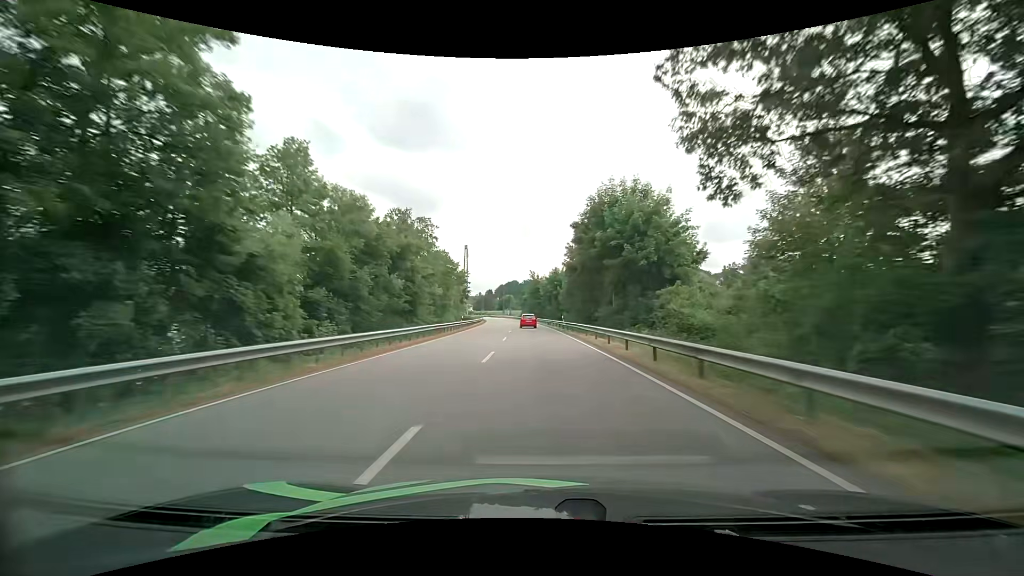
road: primary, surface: asphalt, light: Day
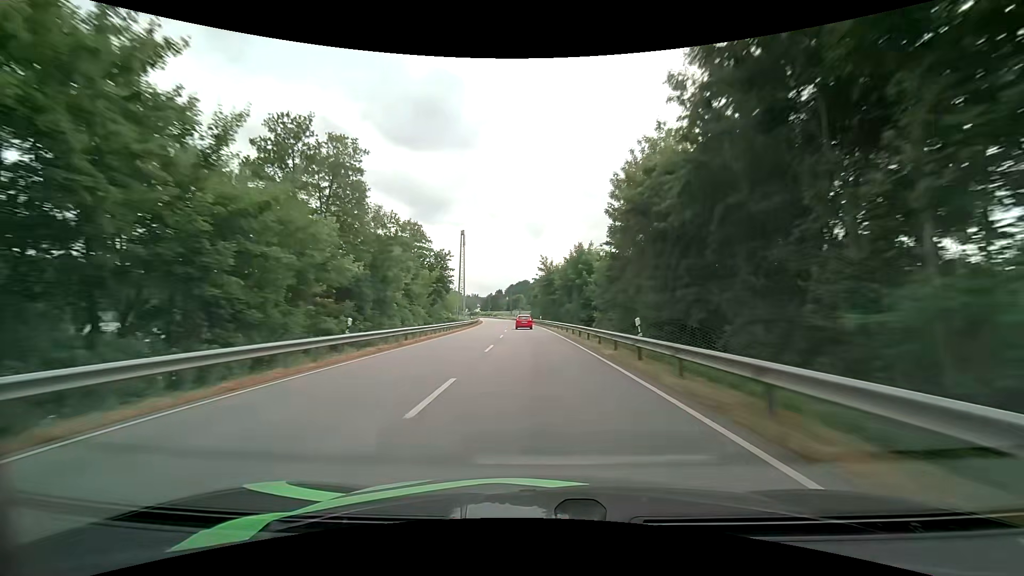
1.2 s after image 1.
(-0.1, +31.6) m; -1°
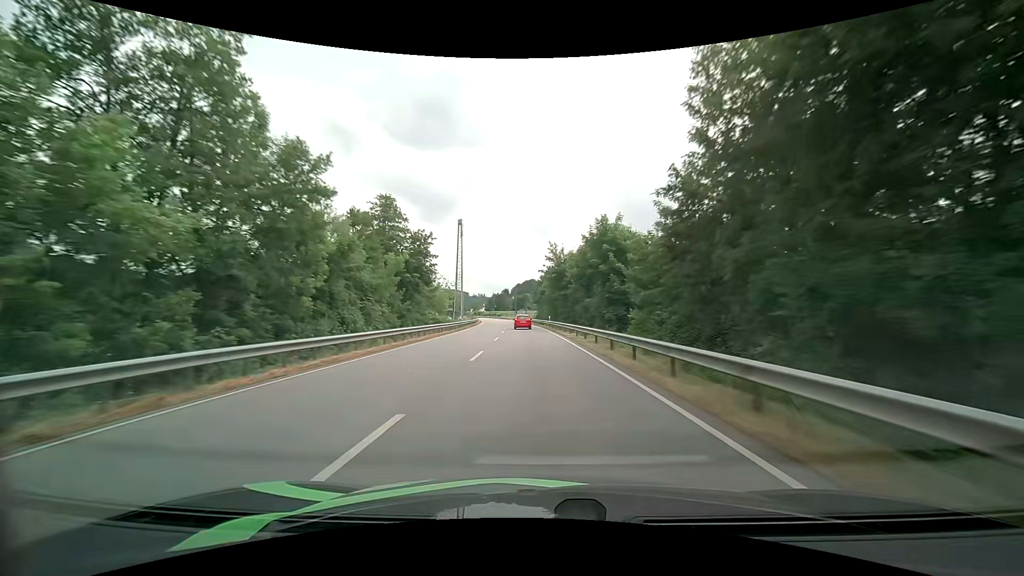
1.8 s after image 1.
(-0.2, +16.0) m; -1°
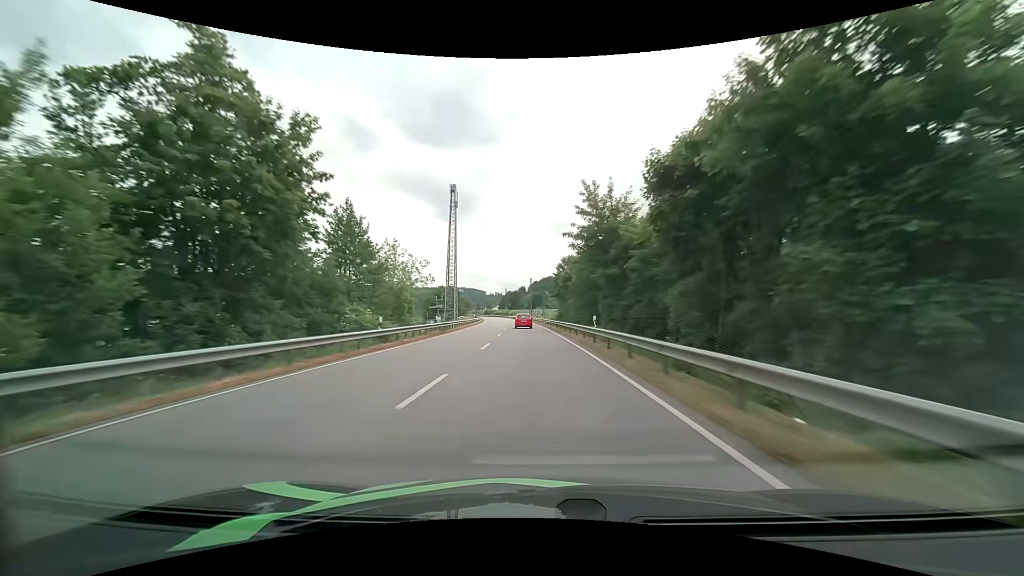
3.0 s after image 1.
(-0.5, +31.7) m; -2°
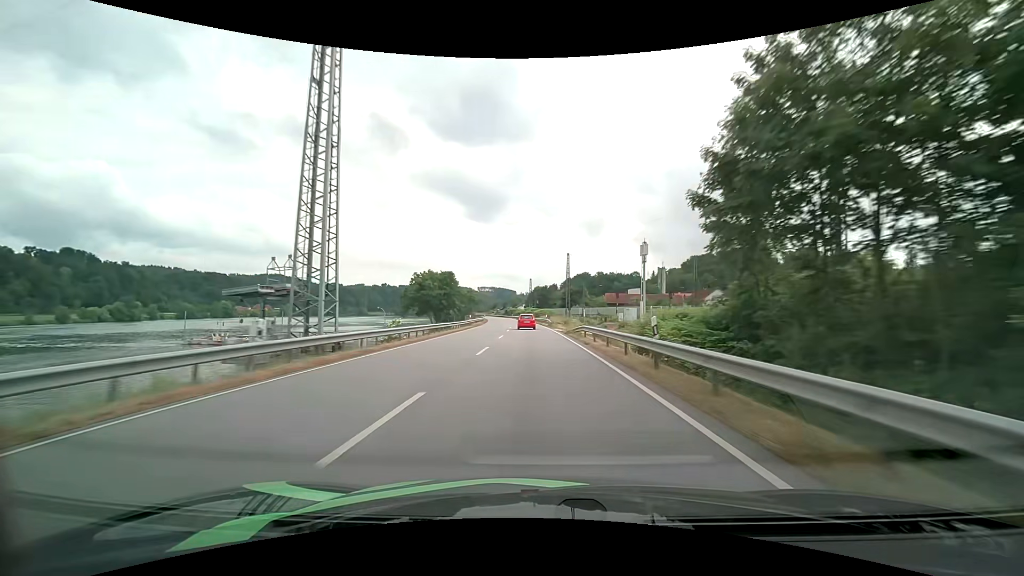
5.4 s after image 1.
(-2.2, +62.7) m; -4°
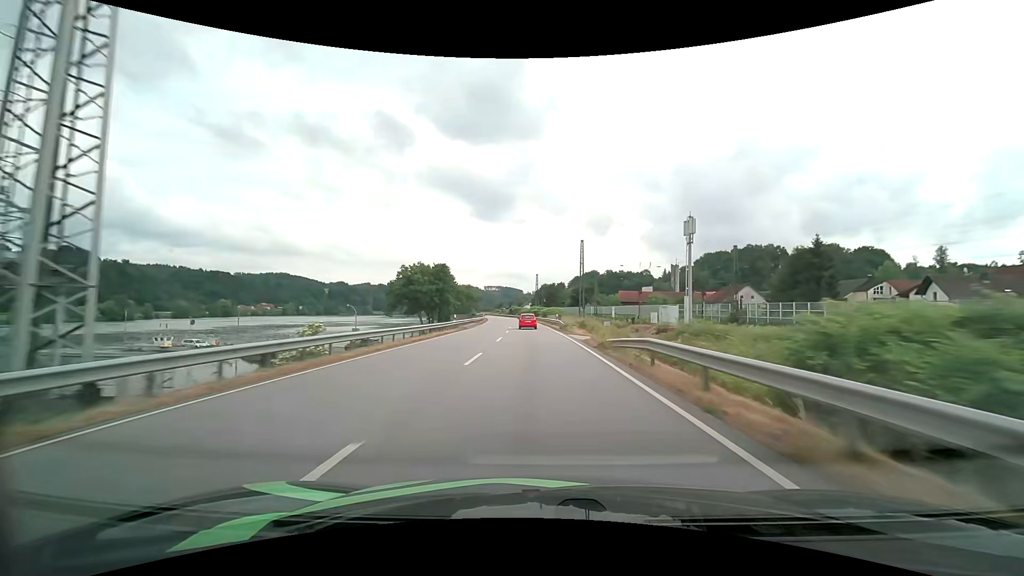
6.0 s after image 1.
(0.0, +15.4) m; -1°
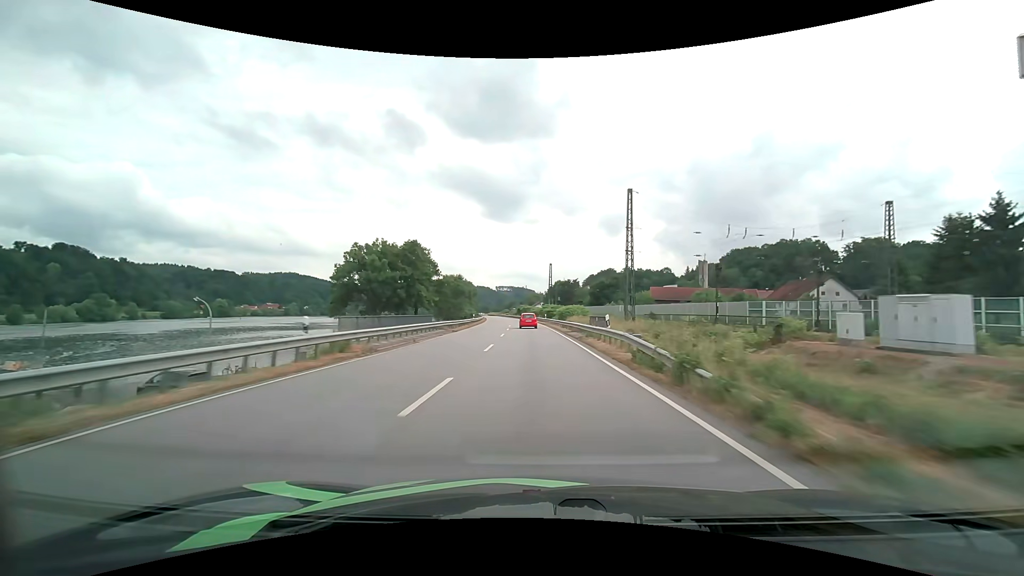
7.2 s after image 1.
(-0.4, +30.7) m; -1°
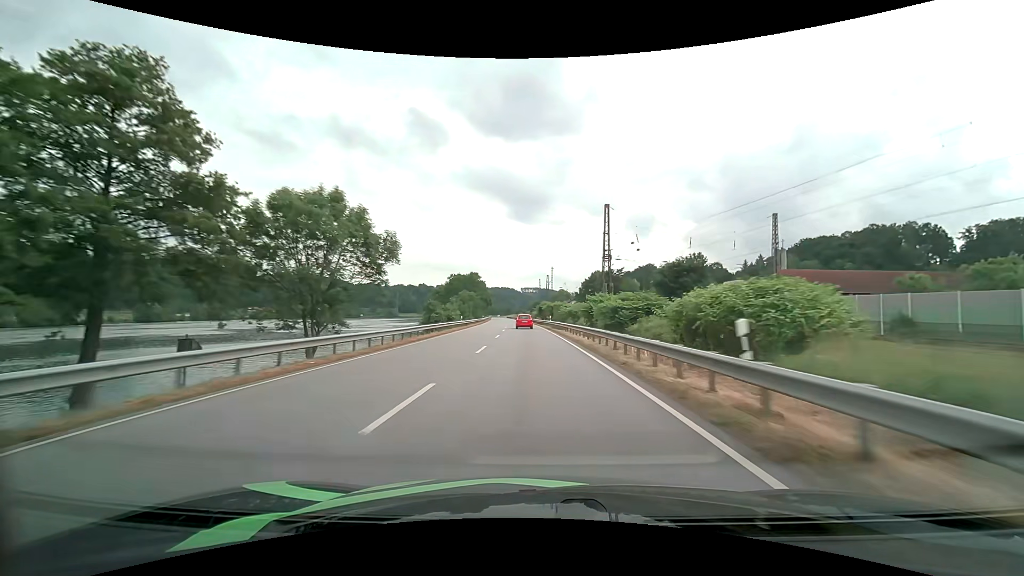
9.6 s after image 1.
(-1.6, +61.1) m; -3°
(0, +10) (0, +20) (-1, +30) (-1, +40) (-1, +50) (-2, +60) (-3, +70) (-3, +80) (-4, +90) (-5, +100) m
